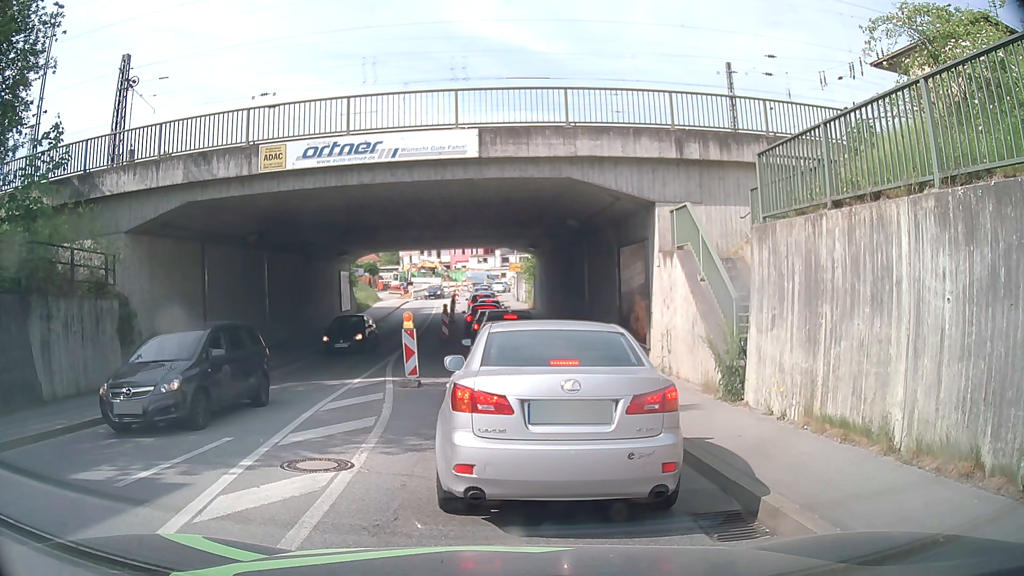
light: Day
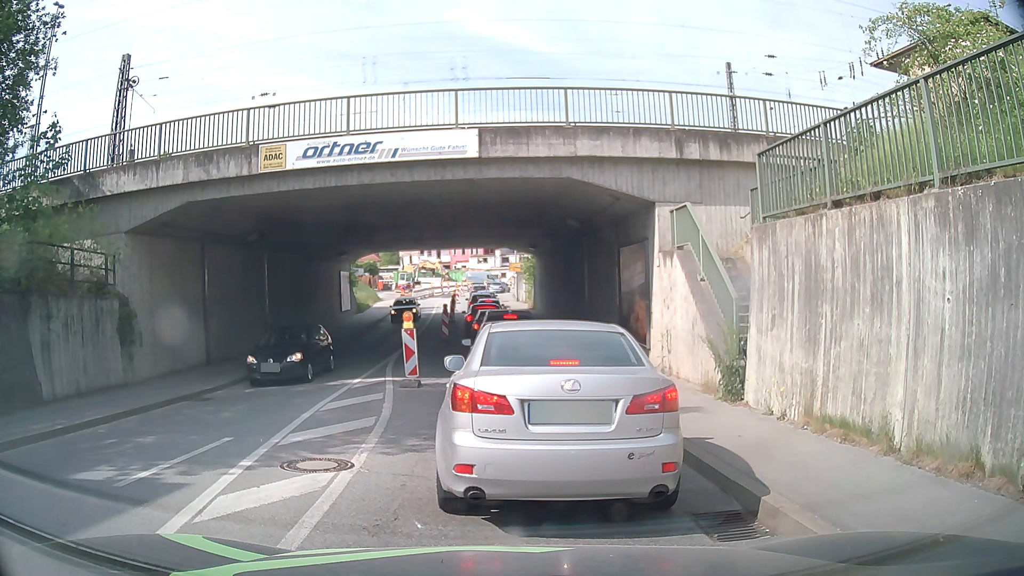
(0.0, 0.0) m; 0°
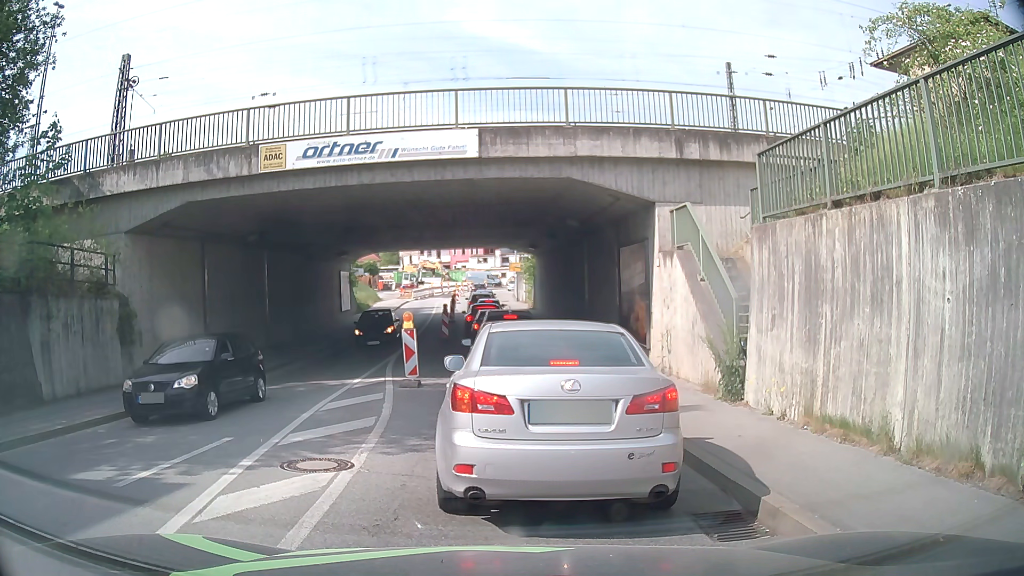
(0.0, 0.0) m; 0°
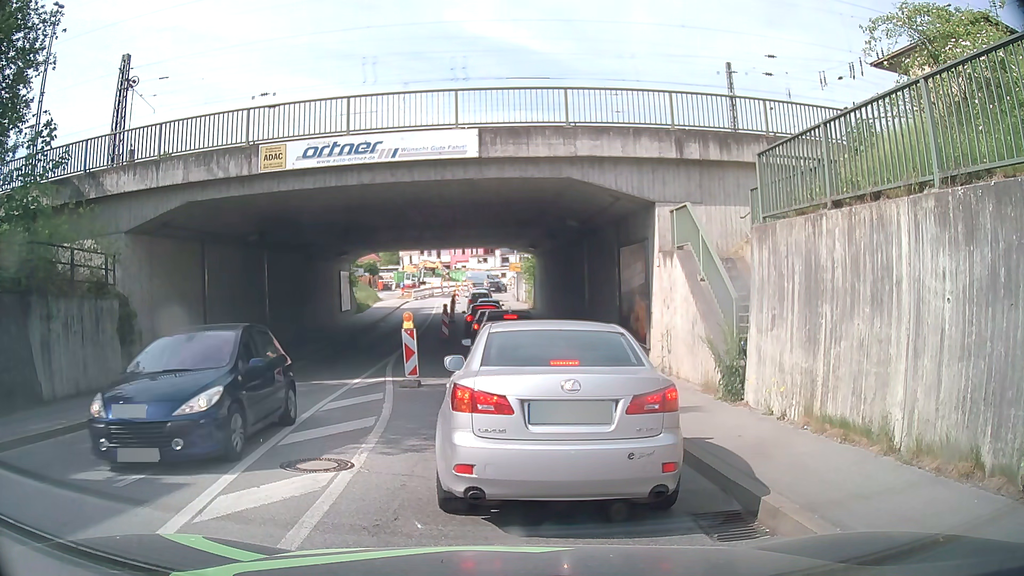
(0.0, 0.0) m; 0°
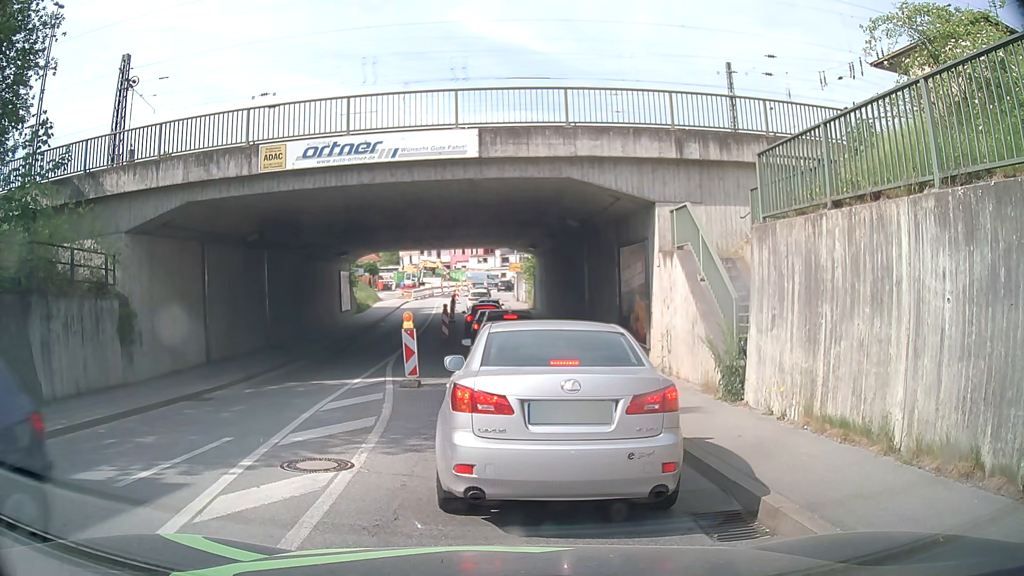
(0.0, 0.0) m; 0°
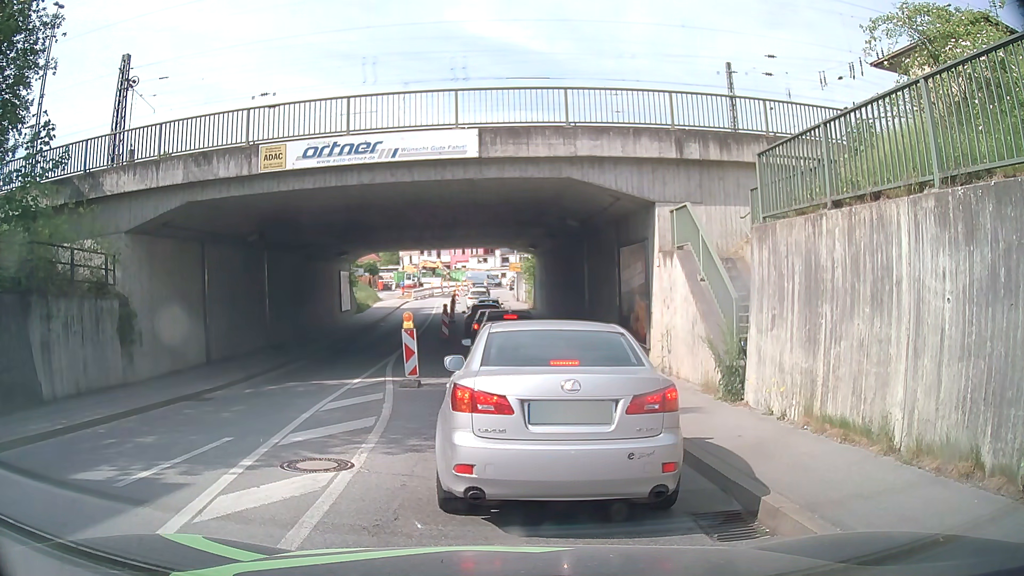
(0.0, 0.0) m; 0°
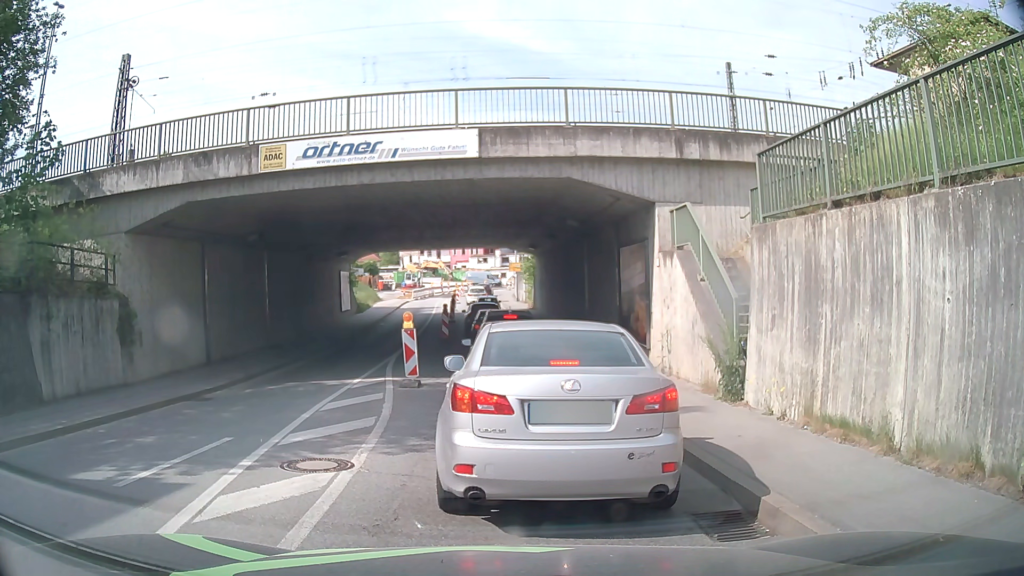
(0.0, 0.0) m; 0°
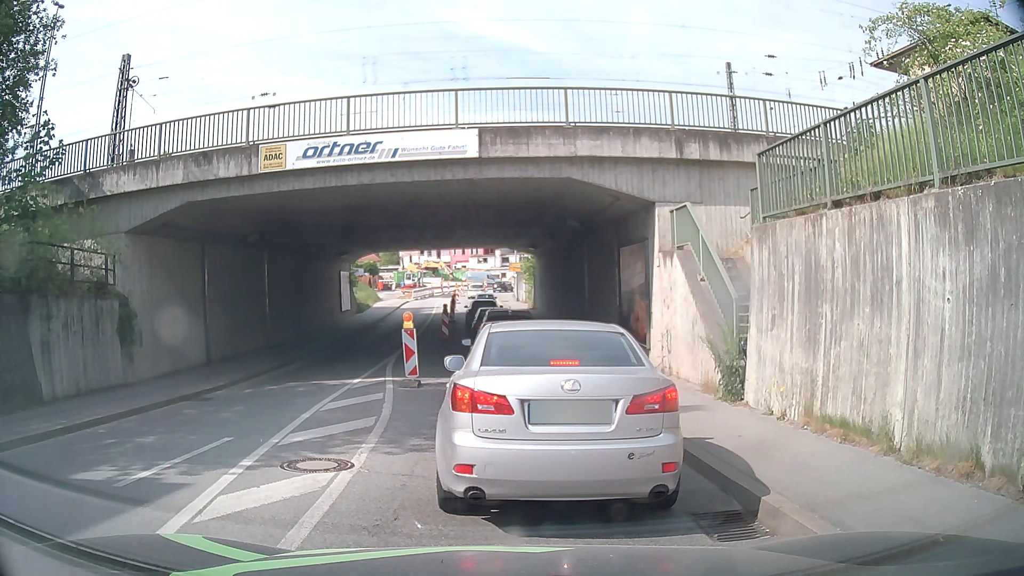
(0.0, 0.0) m; 0°
